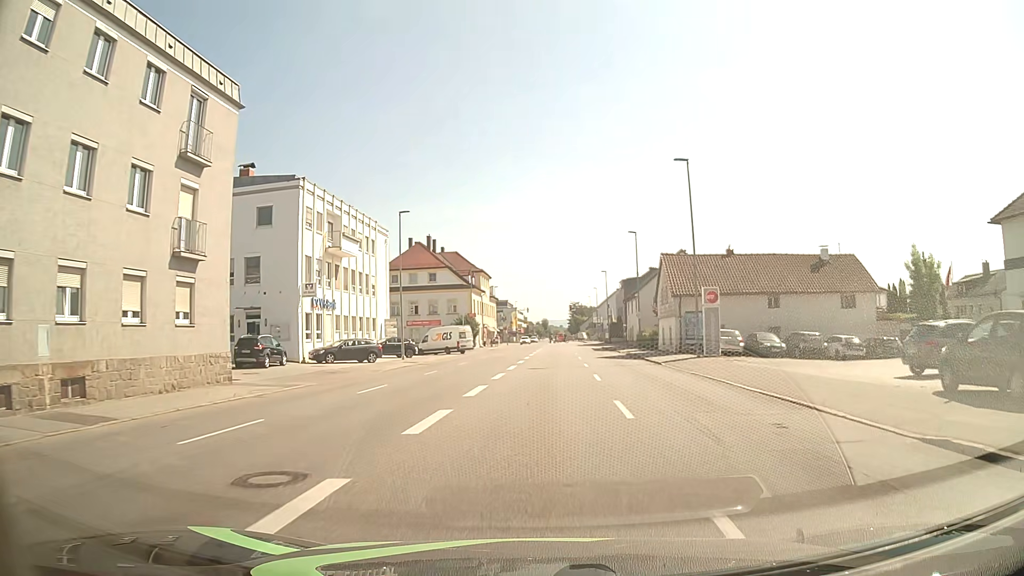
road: tertiary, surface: asphalt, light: Day
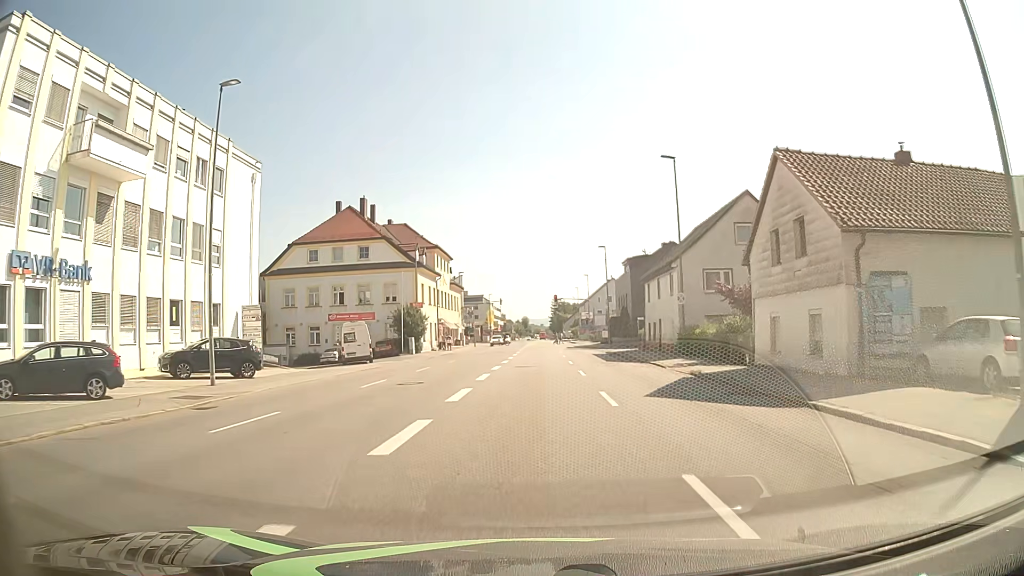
(+0.7, +25.6) m; +2°
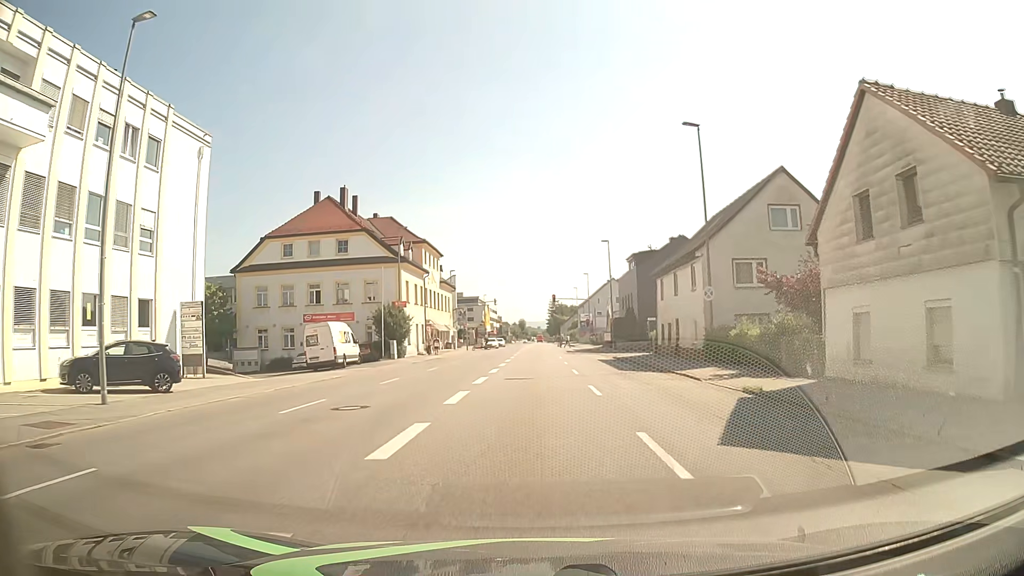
(0.0, +6.1) m; 0°
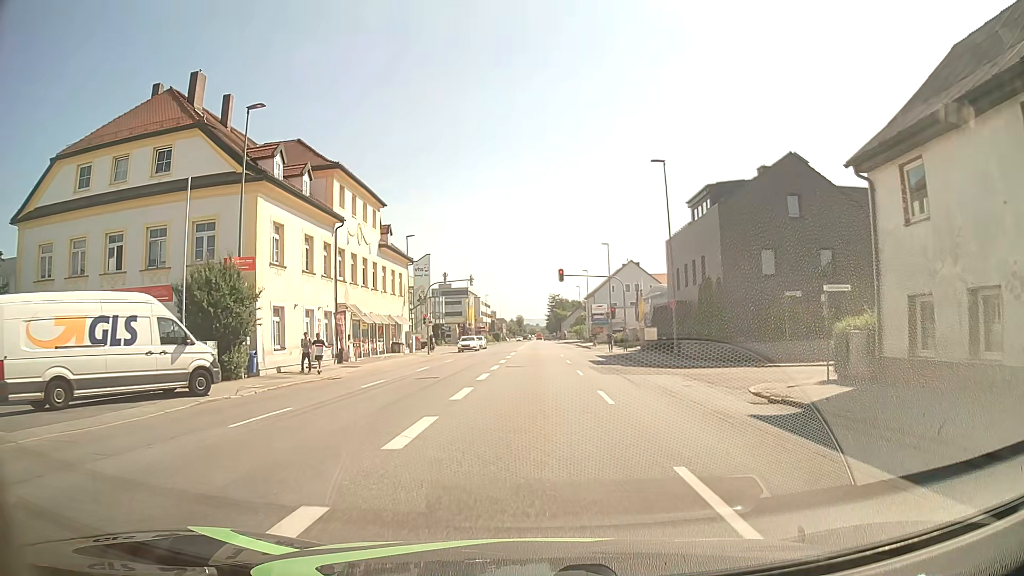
(0.0, +29.2) m; 0°
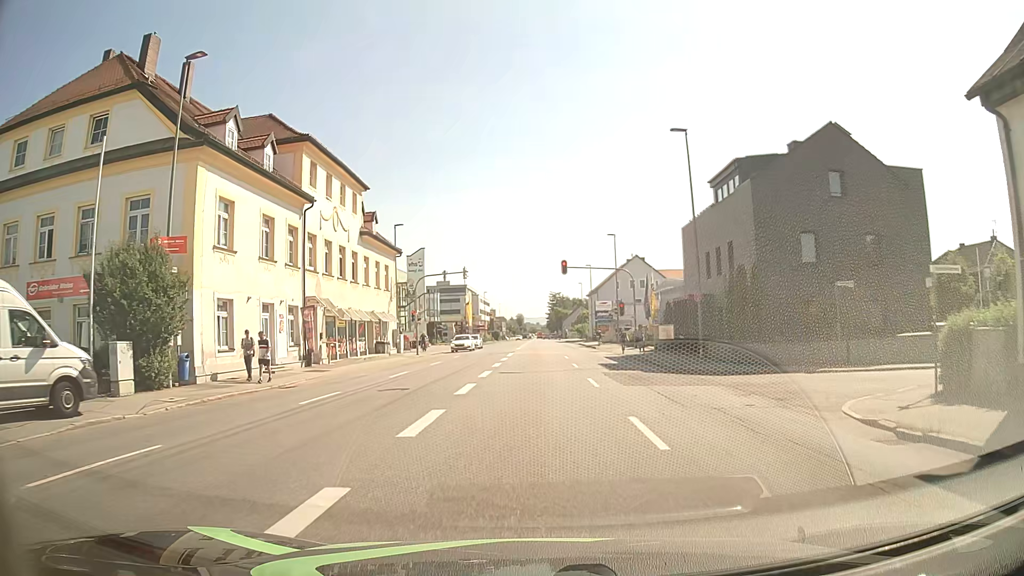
(0.0, +5.3) m; 0°
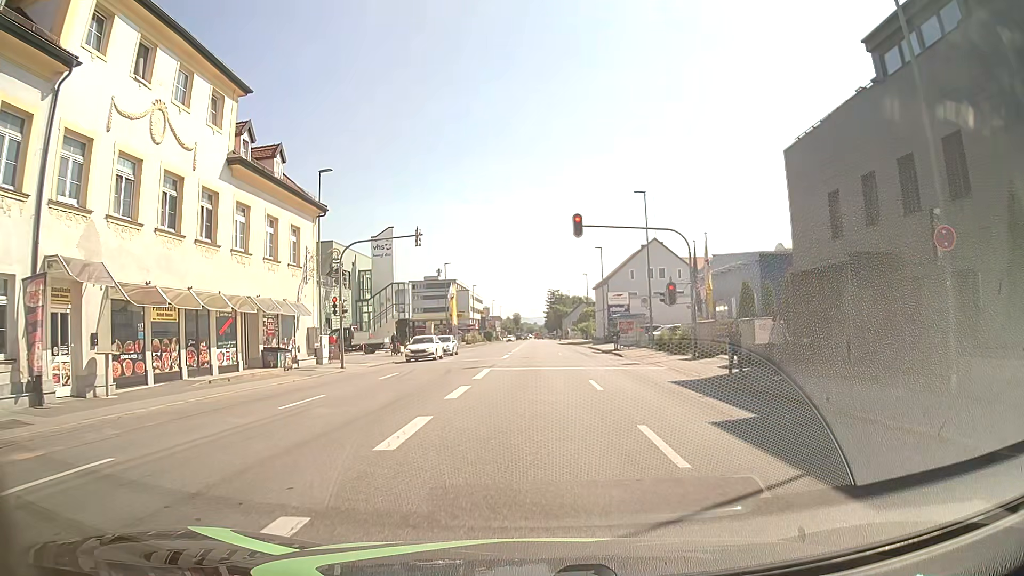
(0.0, +18.8) m; 0°
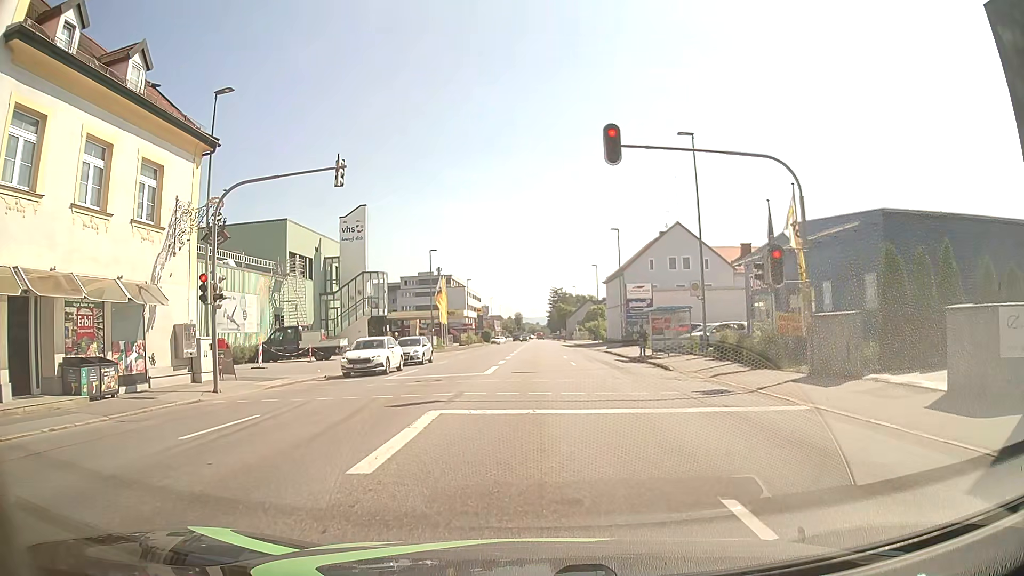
(0.0, +12.9) m; 0°
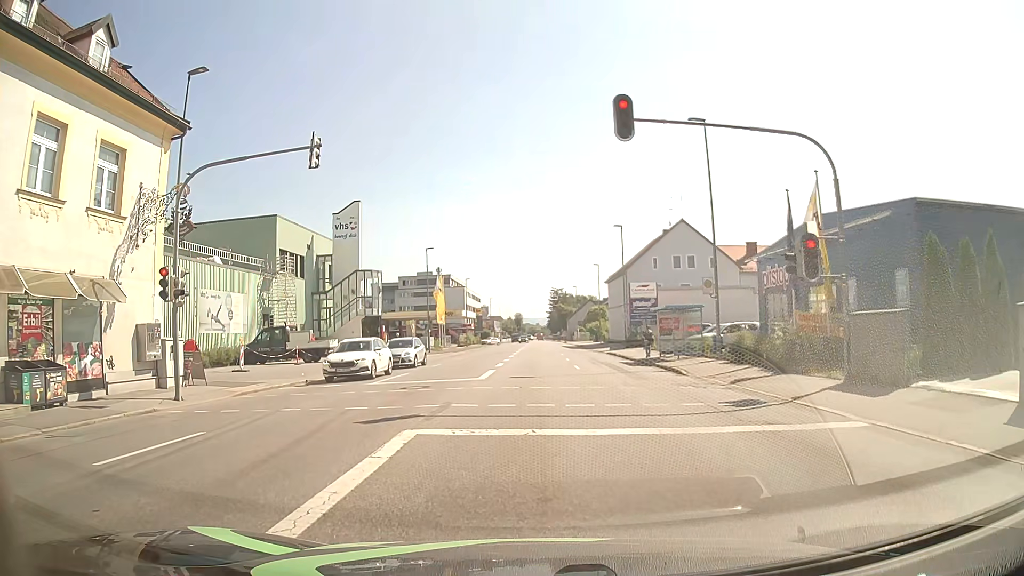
(0.0, +2.2) m; -1°
